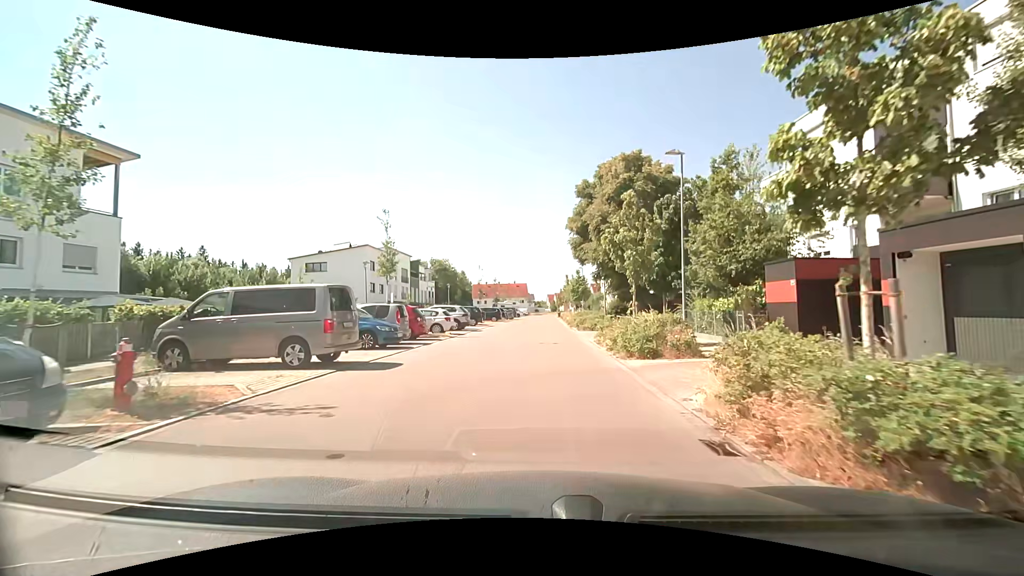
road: residential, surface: asphalt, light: Day
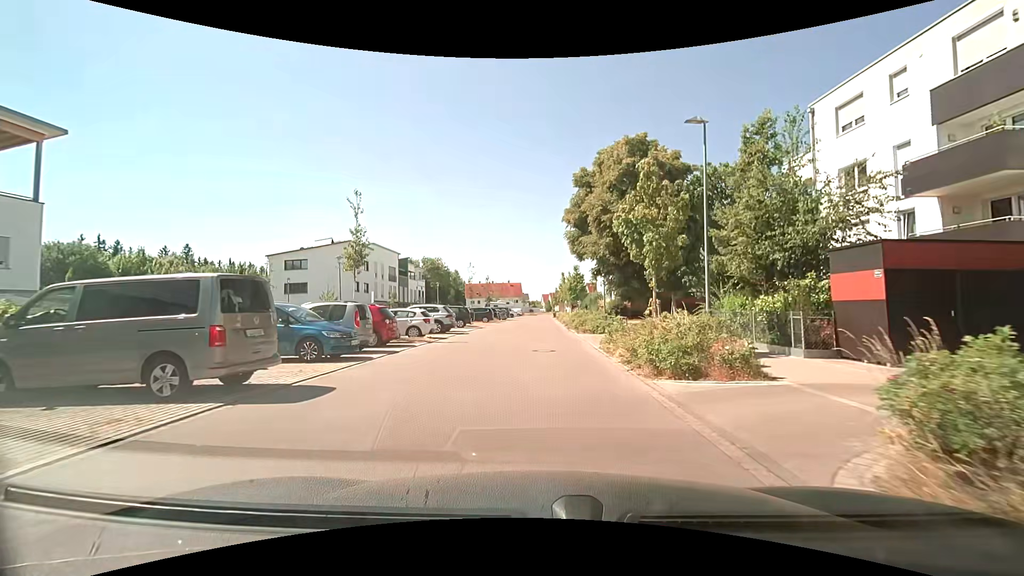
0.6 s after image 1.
(0.0, +3.8) m; 0°
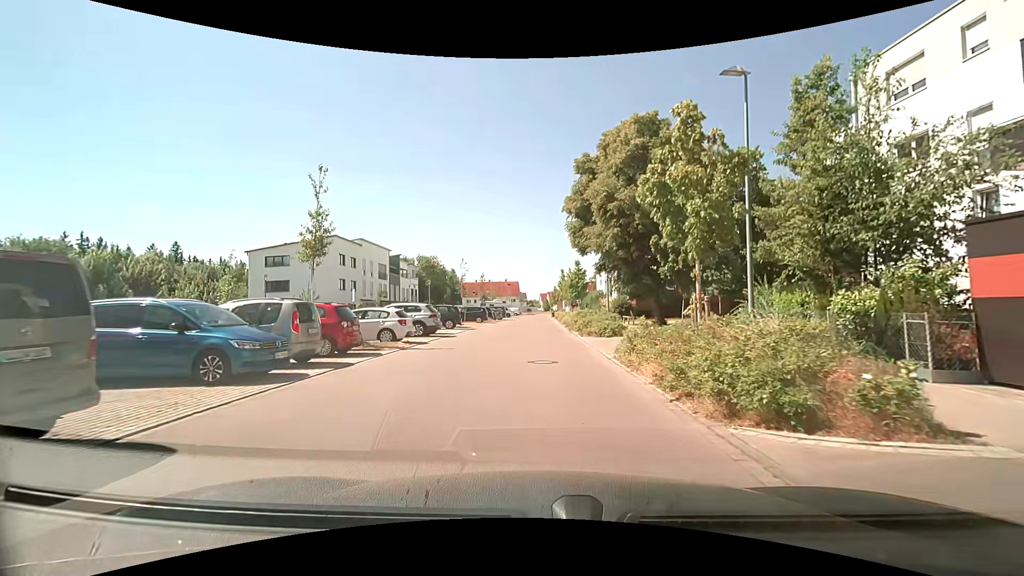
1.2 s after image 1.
(0.0, +3.8) m; 0°
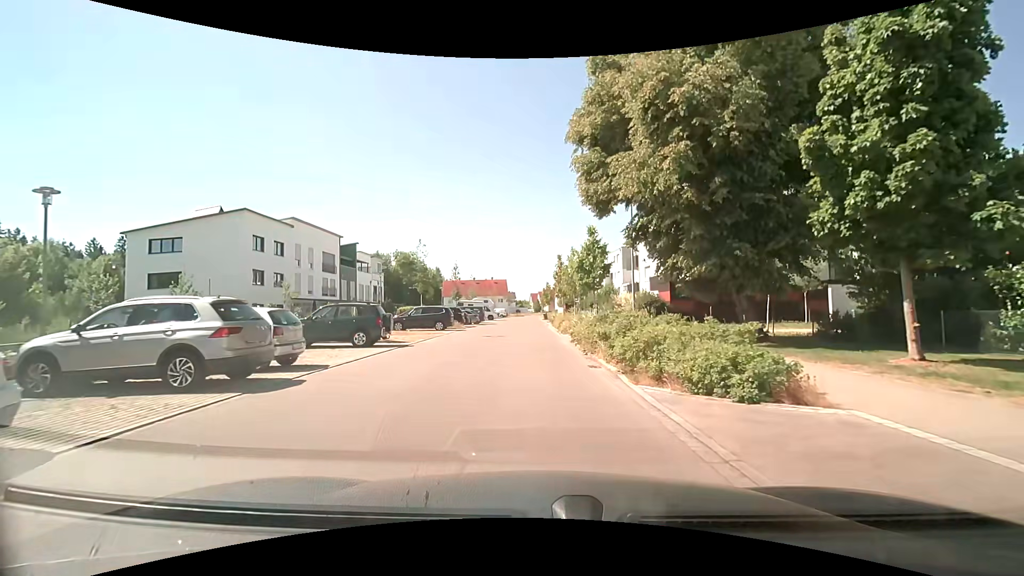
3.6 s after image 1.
(+0.2, +15.6) m; +2°
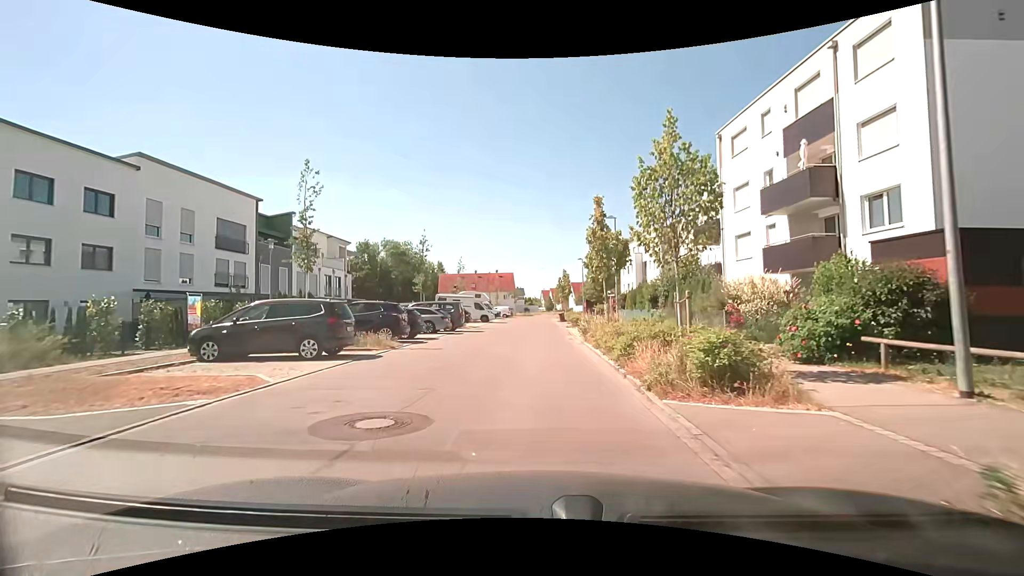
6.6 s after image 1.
(-0.5, +20.7) m; -2°
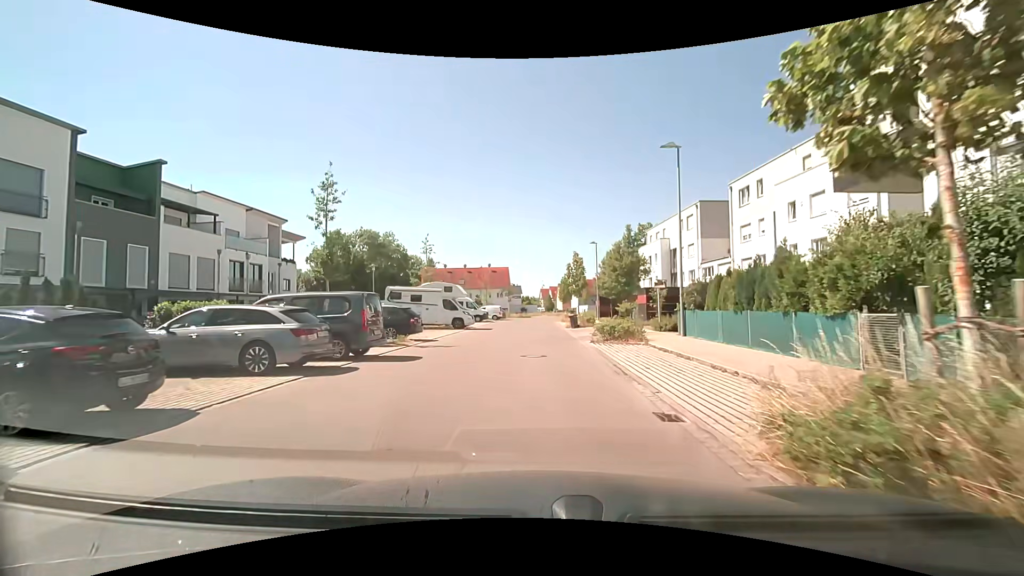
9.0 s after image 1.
(-0.3, +16.5) m; -1°
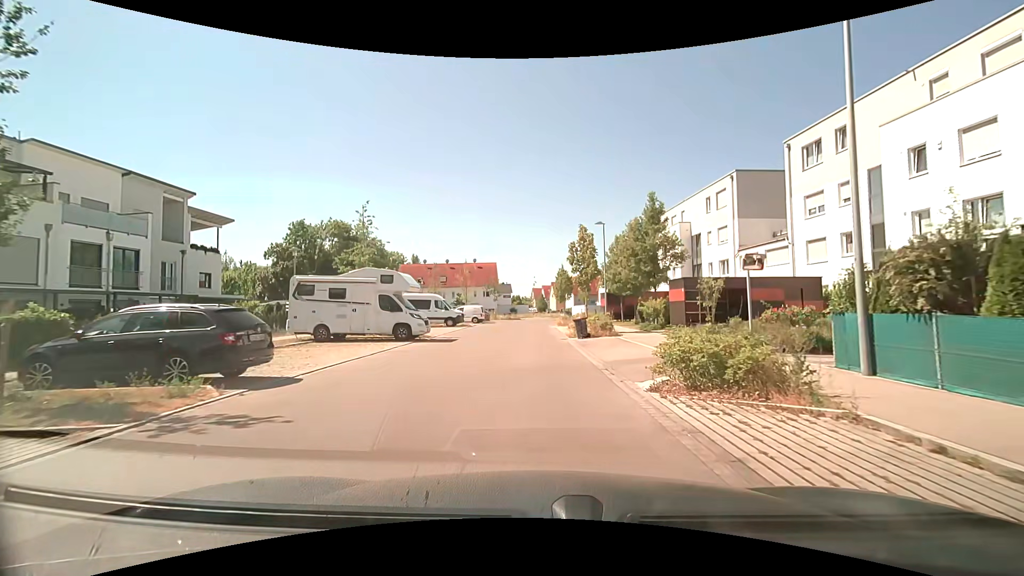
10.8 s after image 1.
(+0.2, +11.9) m; +1°
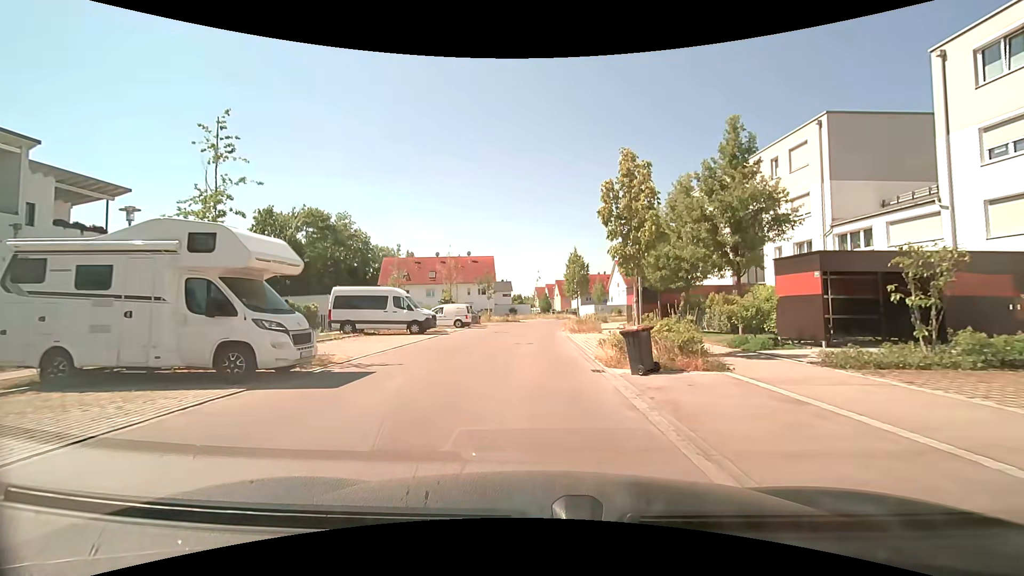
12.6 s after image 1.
(0.0, +12.2) m; 0°
(0, +10) (0, +20) (0, +30) (0, +40) (+2, +50) (+6, +59) (+12, +67) (+20, +73) (+28, +78) (+37, +82) m
